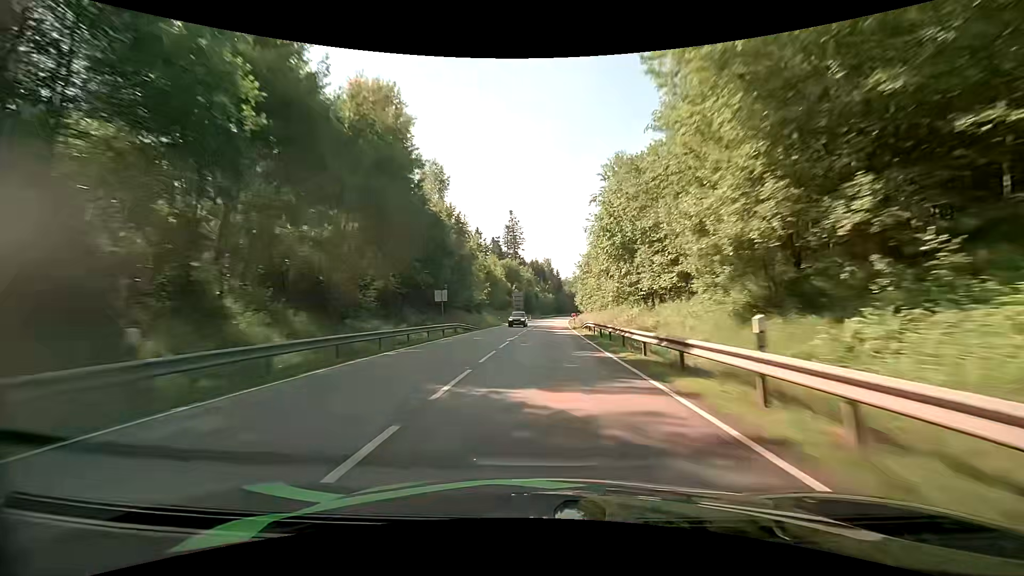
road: primary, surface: asphalt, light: Day
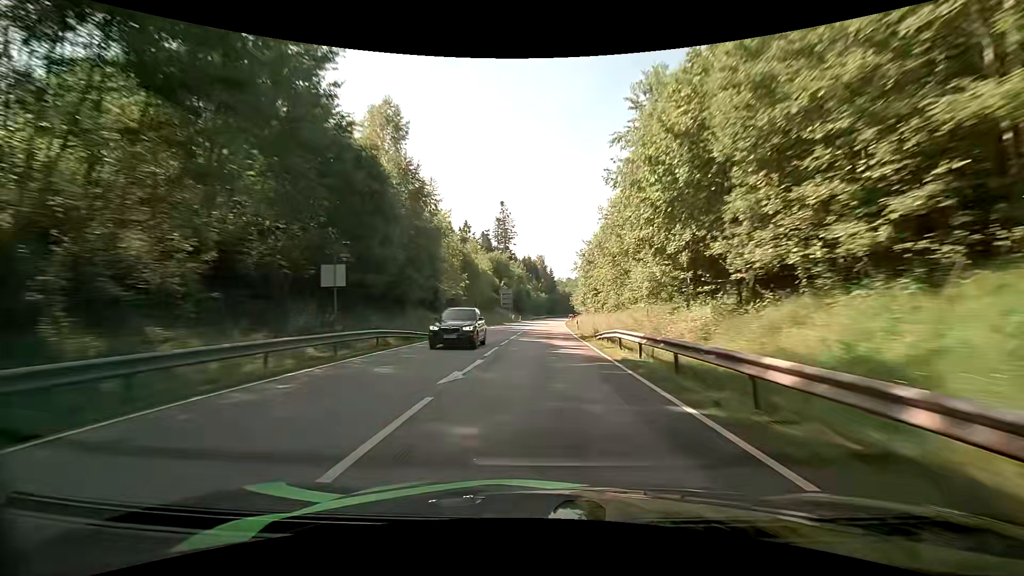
(+0.1, +16.1) m; +1°
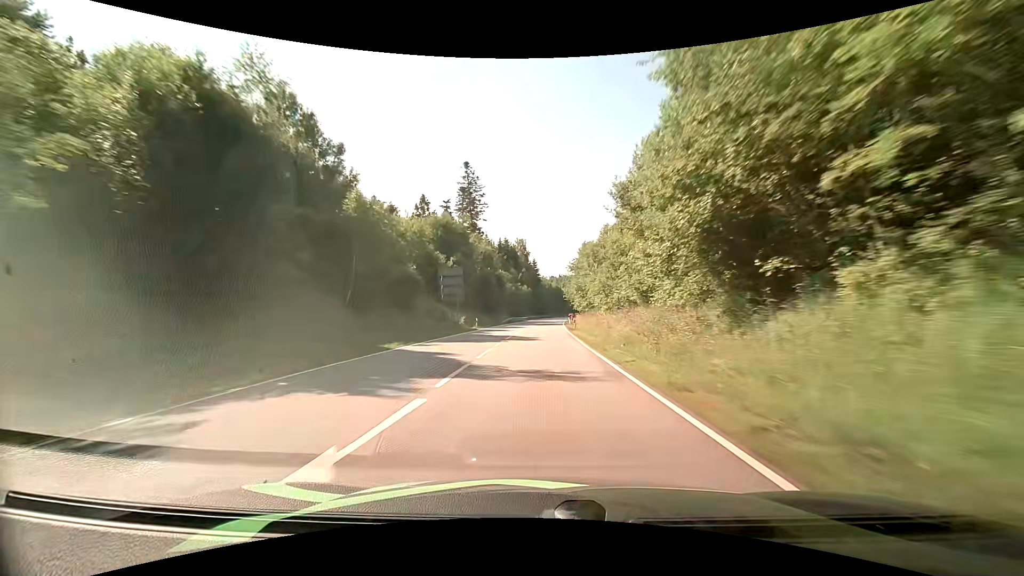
(+0.9, +48.4) m; +2°
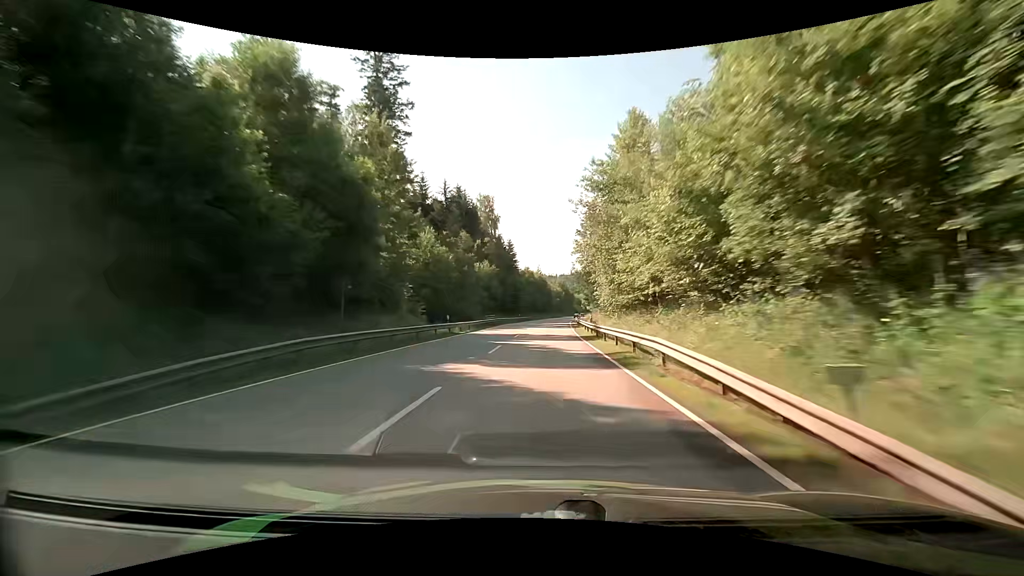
(+1.5, +64.7) m; +2°
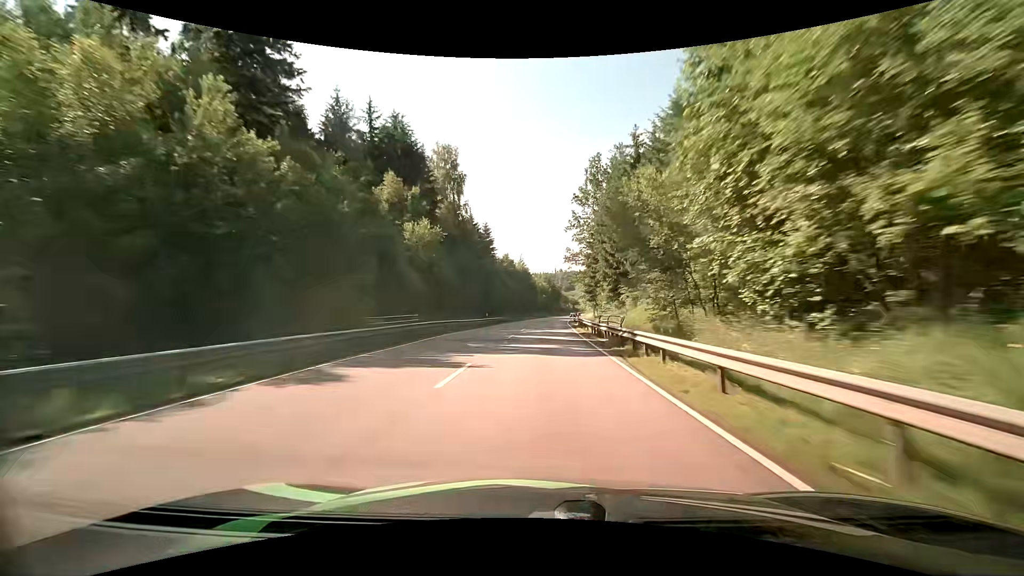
(+0.5, +32.2) m; +2°
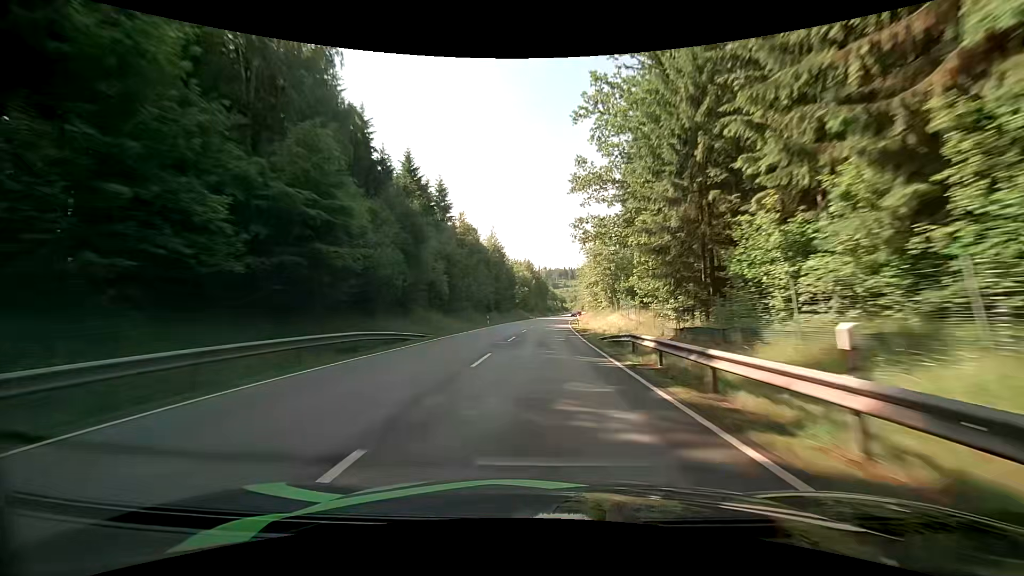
(+1.1, +47.5) m; +2°
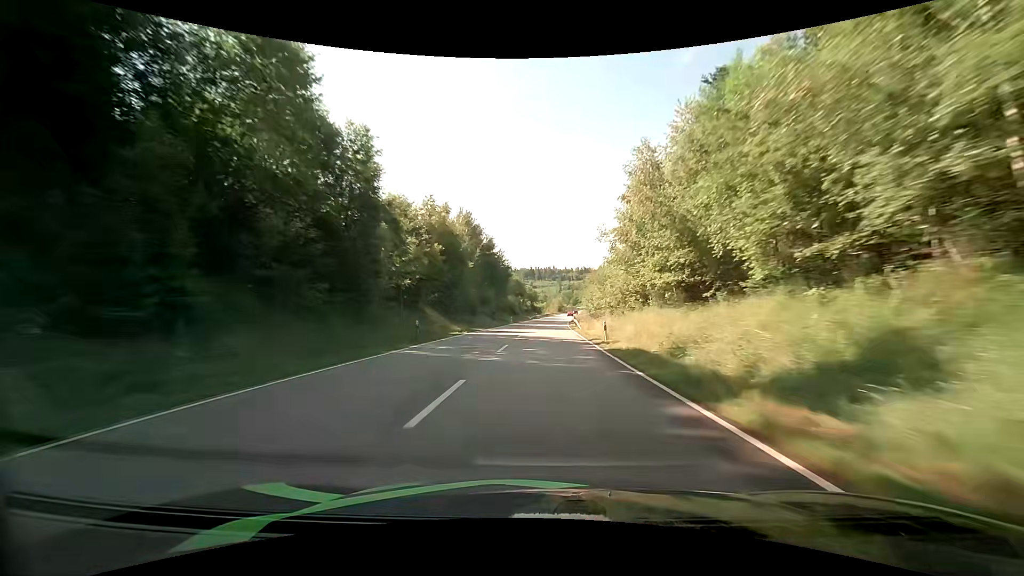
(+2.4, +78.2) m; +4°
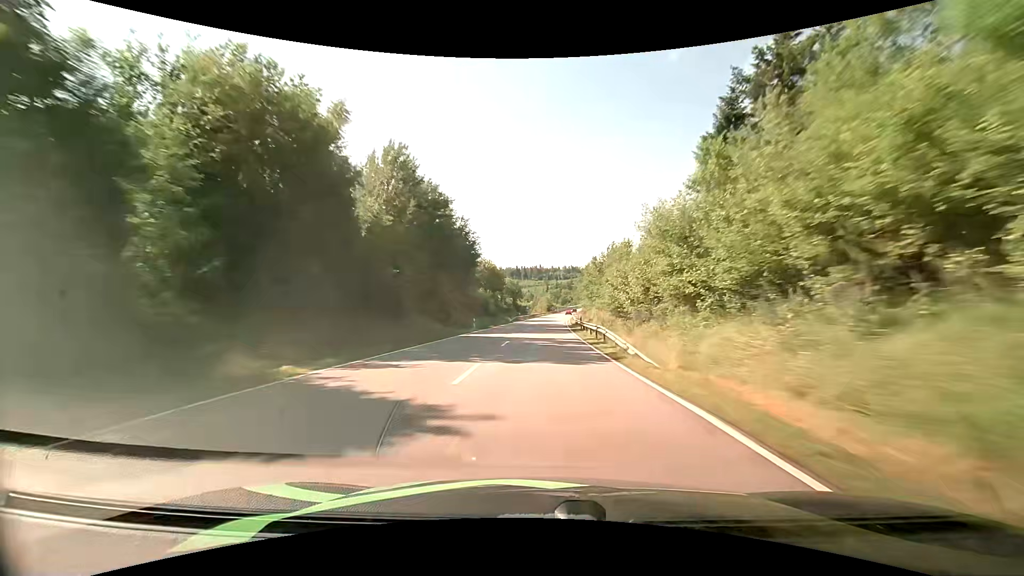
(+0.6, +31.9) m; +2°
(0, +10) (0, +20) (0, +30) (+1, +40) (+1, +50) (+2, +60) (+2, +70) (+3, +80) (+3, +90) (+4, +100) m
